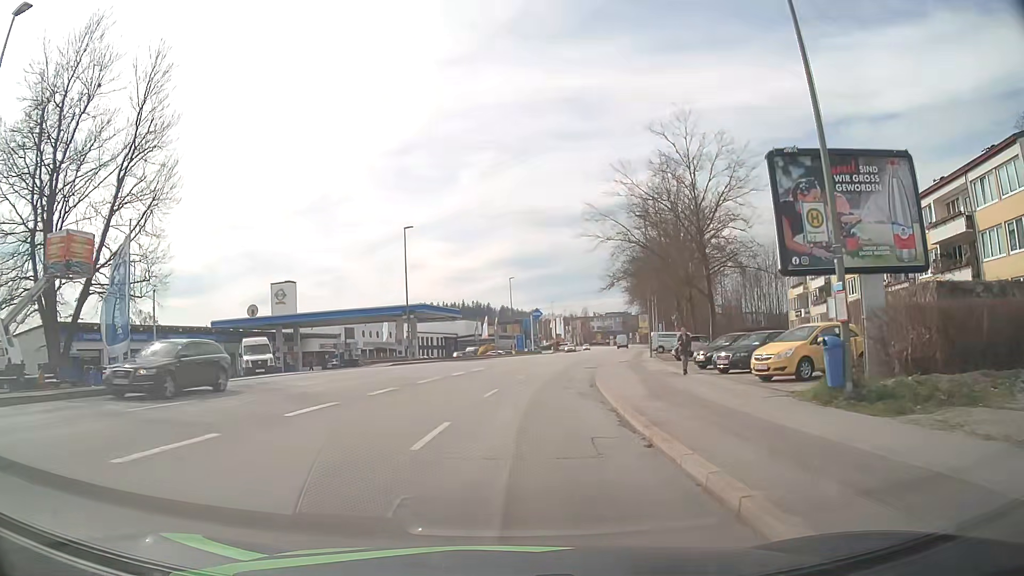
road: tertiary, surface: asphalt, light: Day
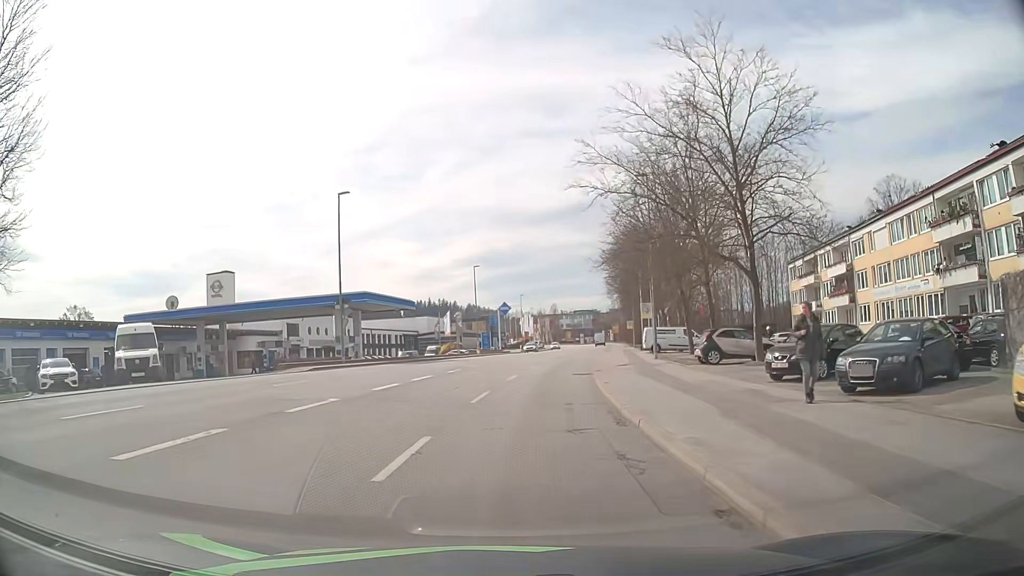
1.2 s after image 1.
(+0.2, +11.6) m; +3°
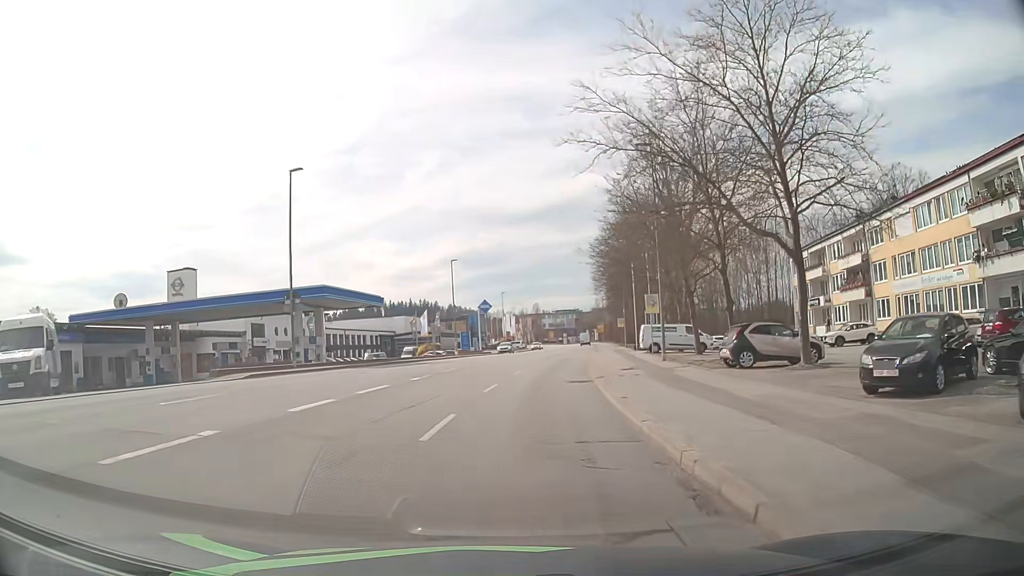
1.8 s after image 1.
(+0.1, +6.1) m; +2°
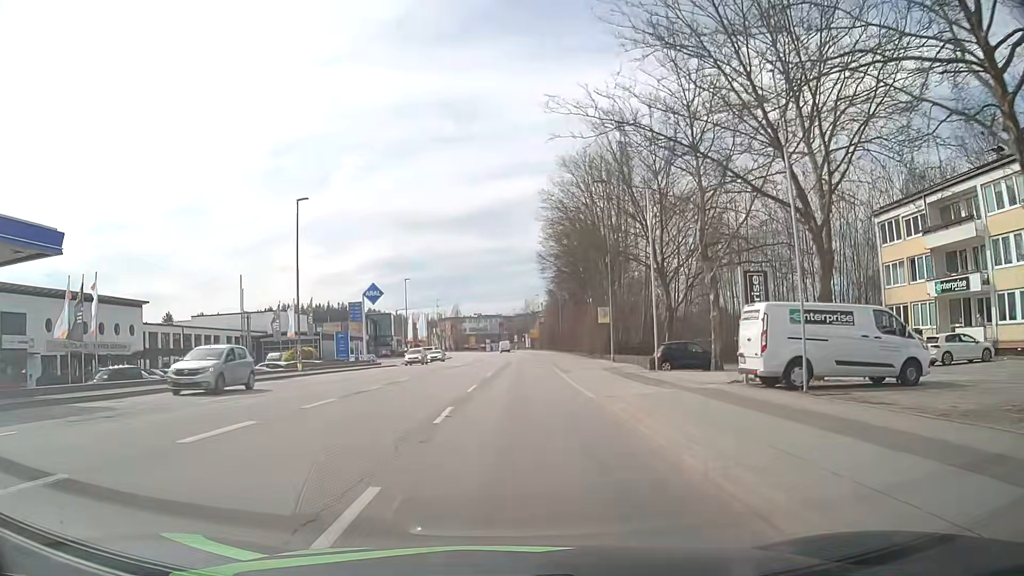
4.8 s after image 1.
(+1.8, +33.1) m; +6°
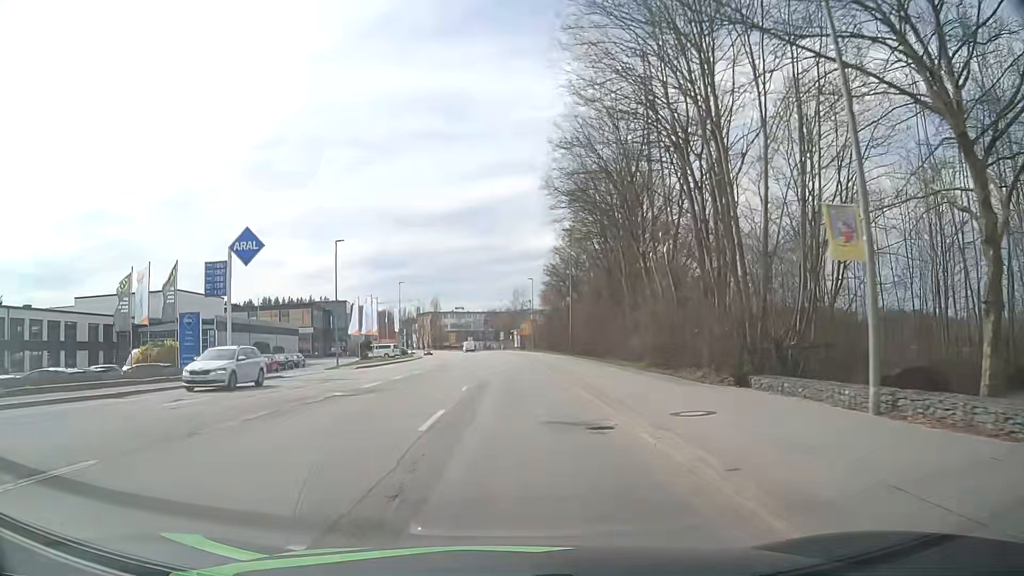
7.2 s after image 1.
(+0.6, +29.0) m; +2°
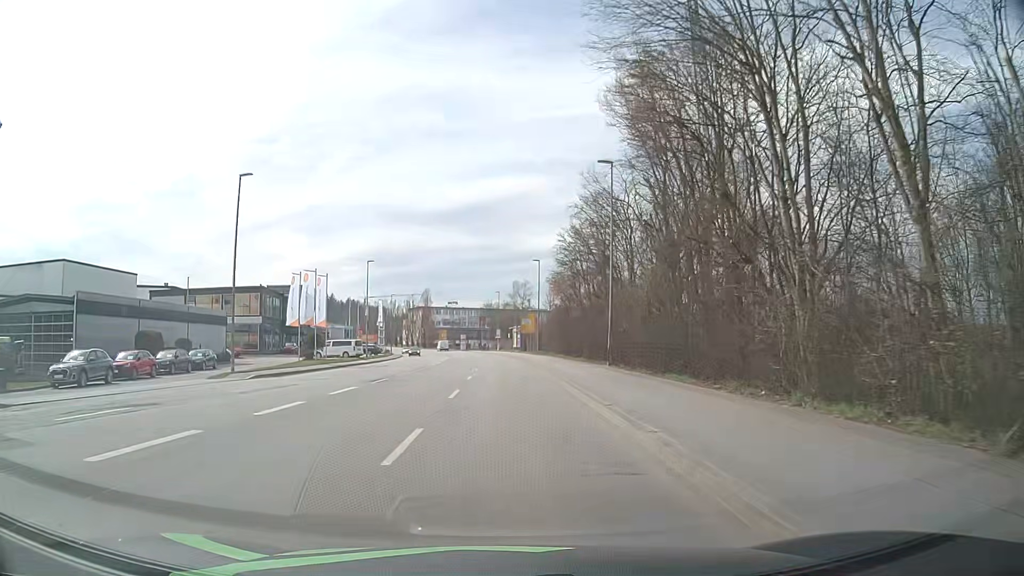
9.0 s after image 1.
(-0.1, +21.3) m; 0°
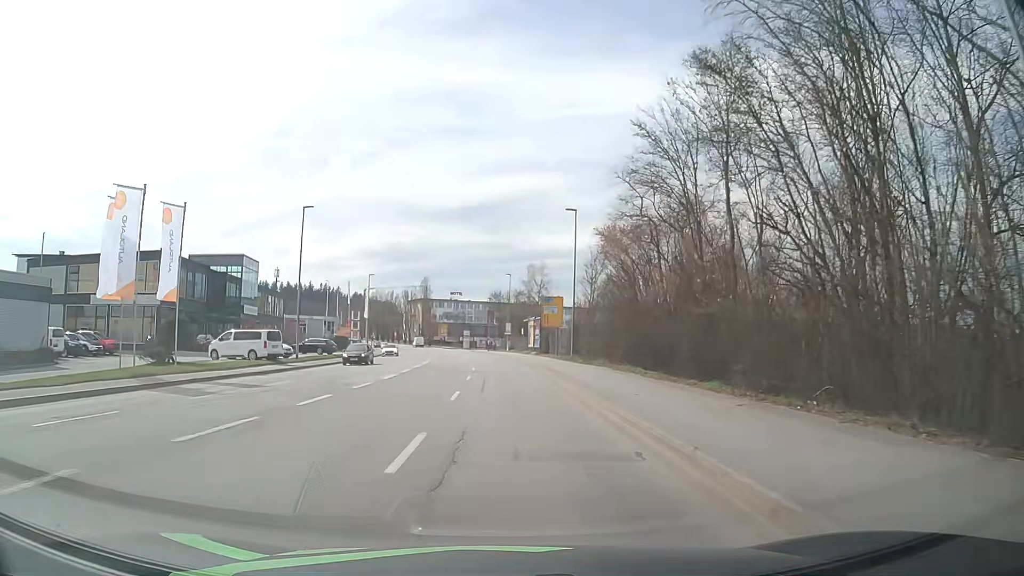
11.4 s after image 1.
(-0.1, +27.8) m; 0°
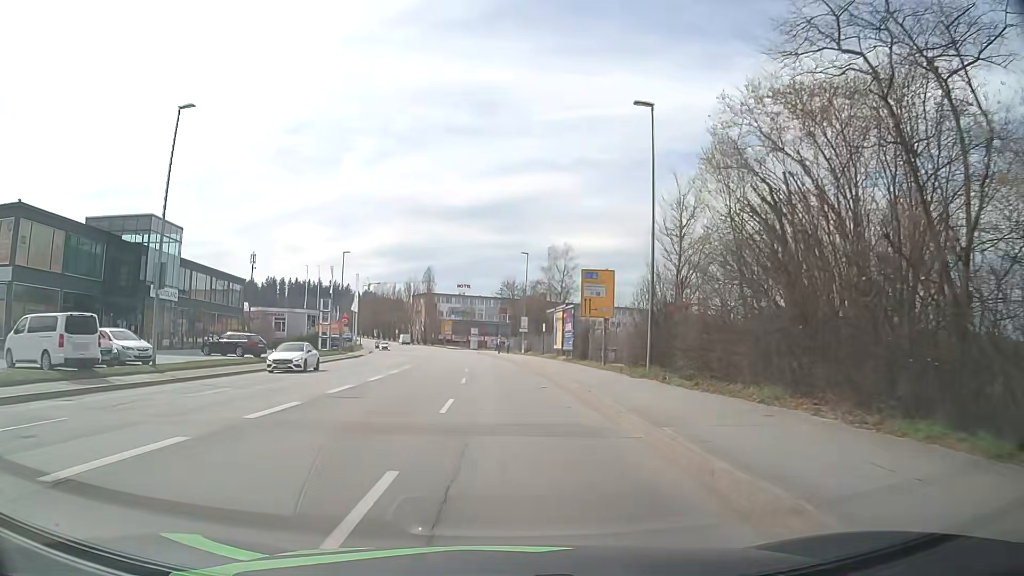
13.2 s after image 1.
(-0.2, +21.1) m; -1°
(0, +10) (0, +20) (-1, +30) (-1, +40) (-2, +50) (-3, +60) (-4, +70) (-5, +80) (-7, +90) (-8, +100) m
